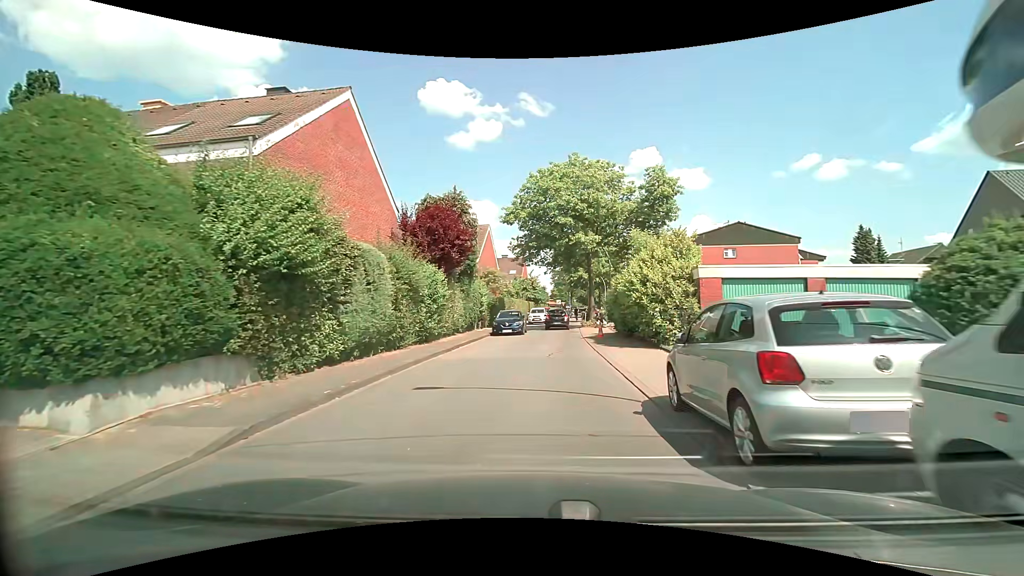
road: residential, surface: paved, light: Day
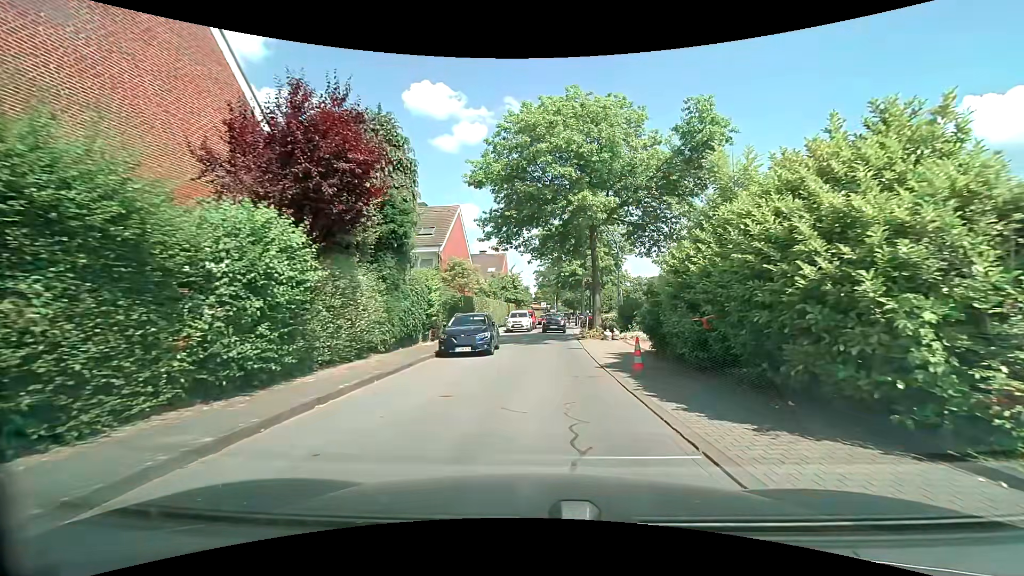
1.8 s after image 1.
(+0.2, +11.8) m; +2°
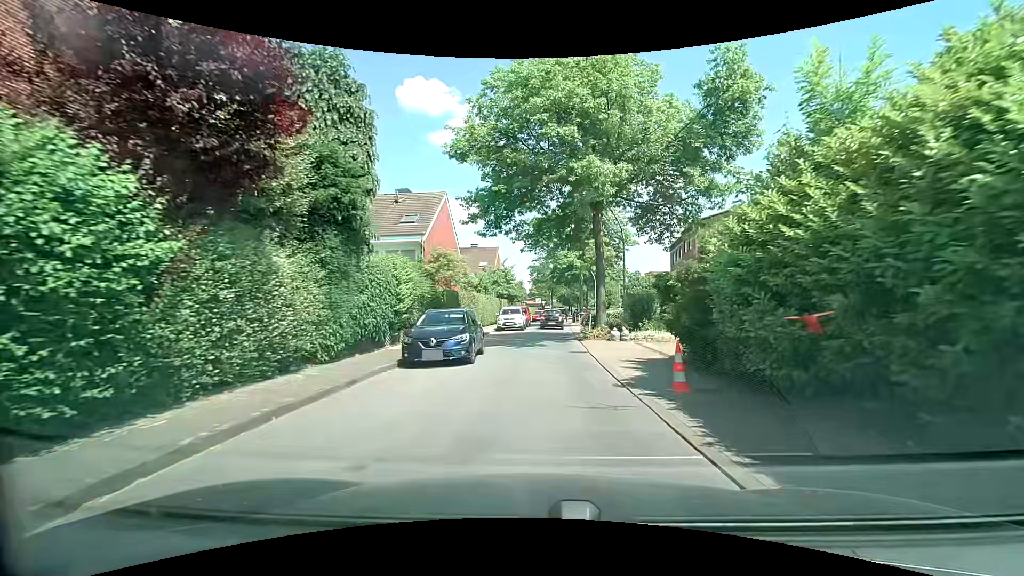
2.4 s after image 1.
(+0.1, +3.9) m; +1°
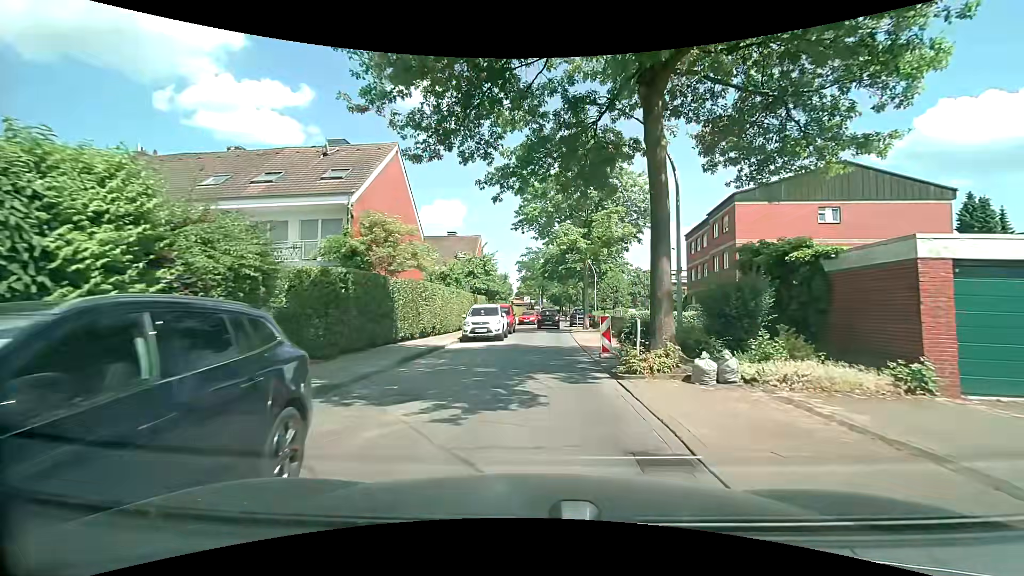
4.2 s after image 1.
(+0.2, +11.9) m; +2°
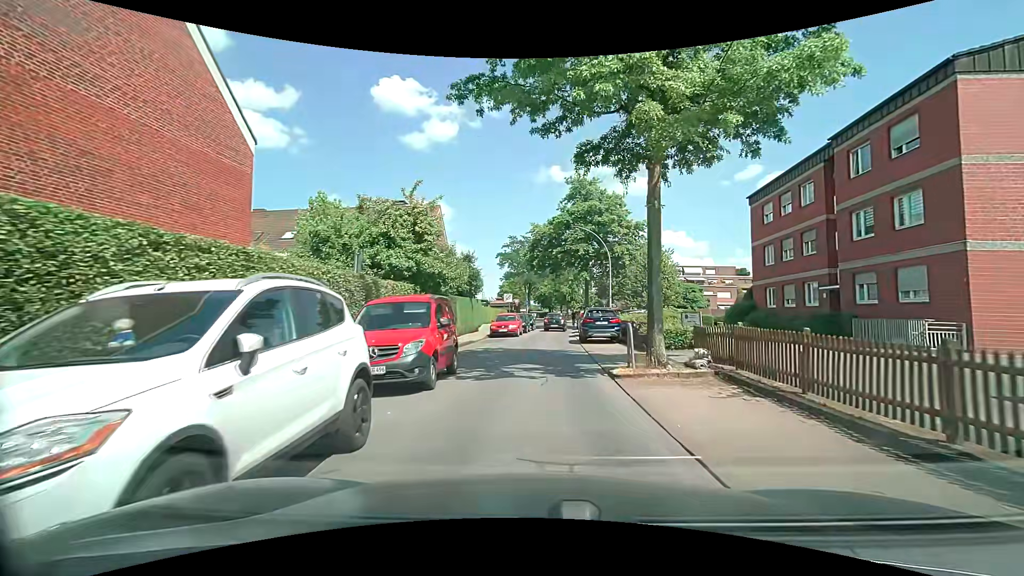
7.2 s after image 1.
(+0.2, +20.0) m; +1°
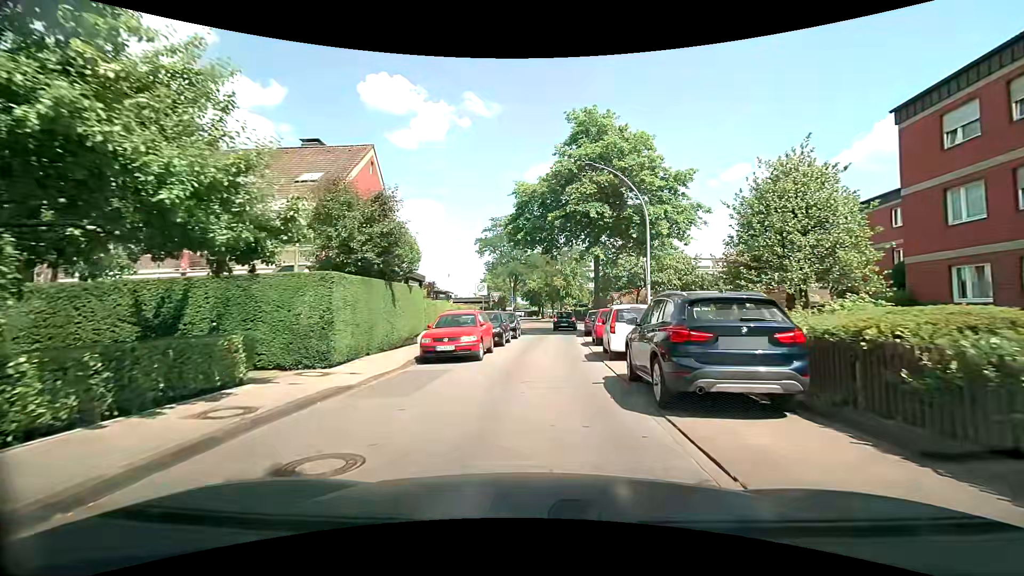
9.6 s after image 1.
(+0.2, +15.9) m; +1°
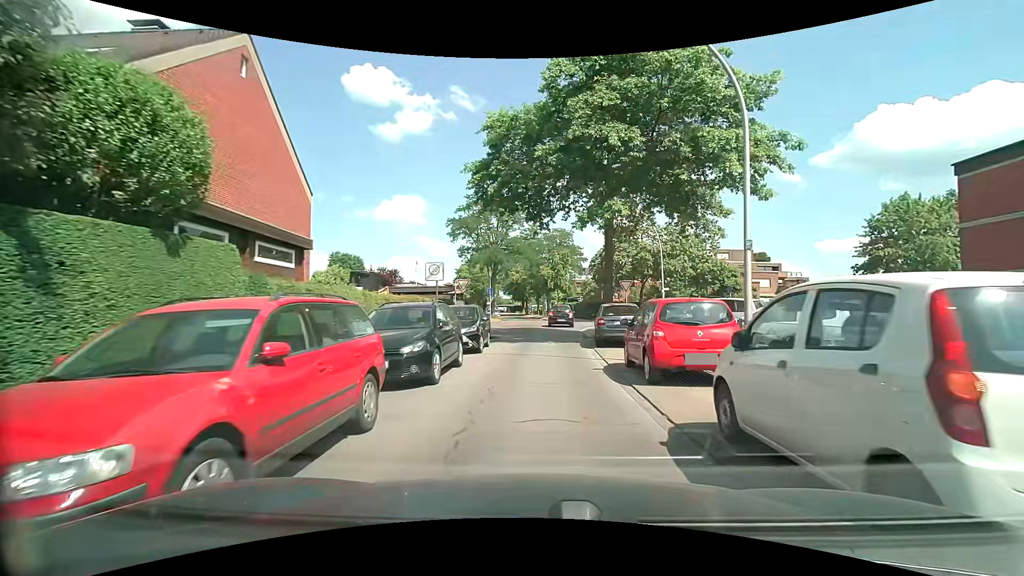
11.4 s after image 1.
(+0.2, +11.4) m; +2°
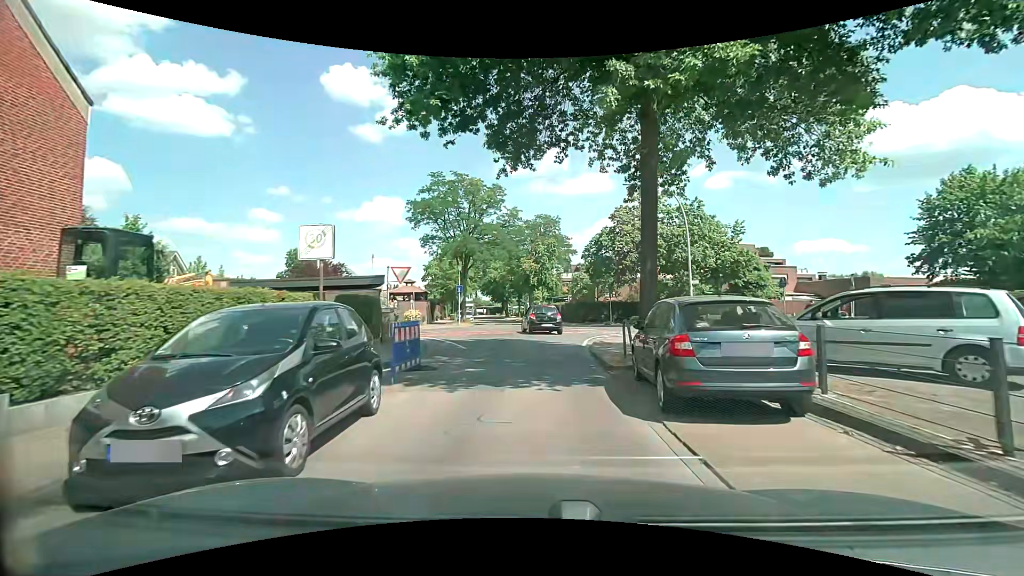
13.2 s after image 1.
(+0.3, +10.7) m; +3°
